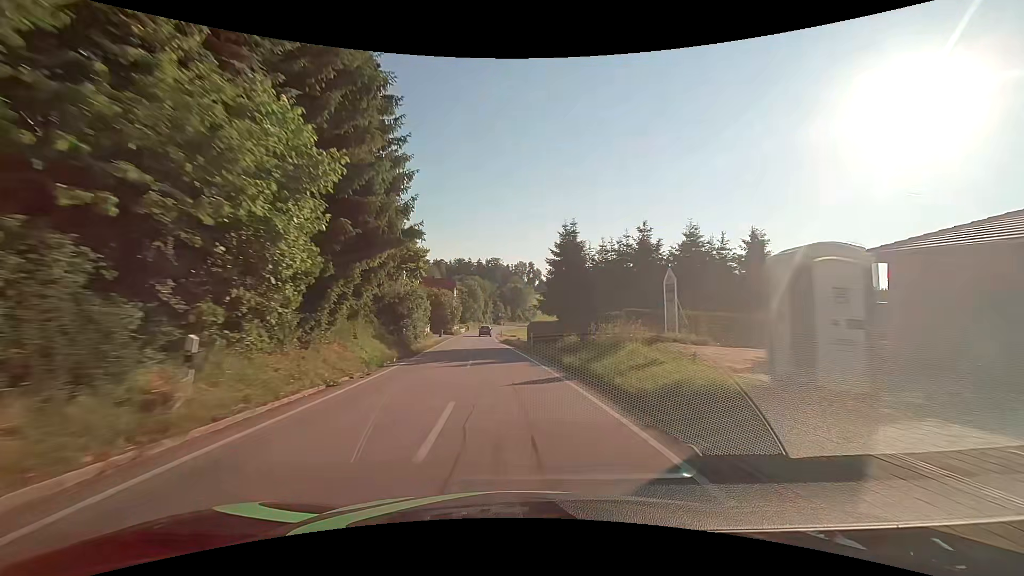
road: secondary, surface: asphalt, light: Day
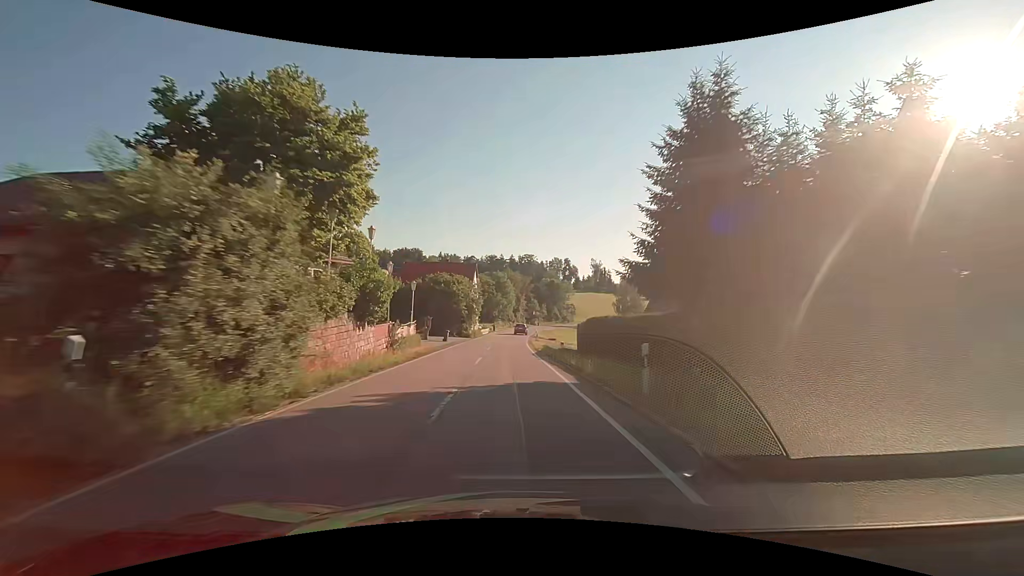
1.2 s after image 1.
(-0.9, +21.9) m; -4°
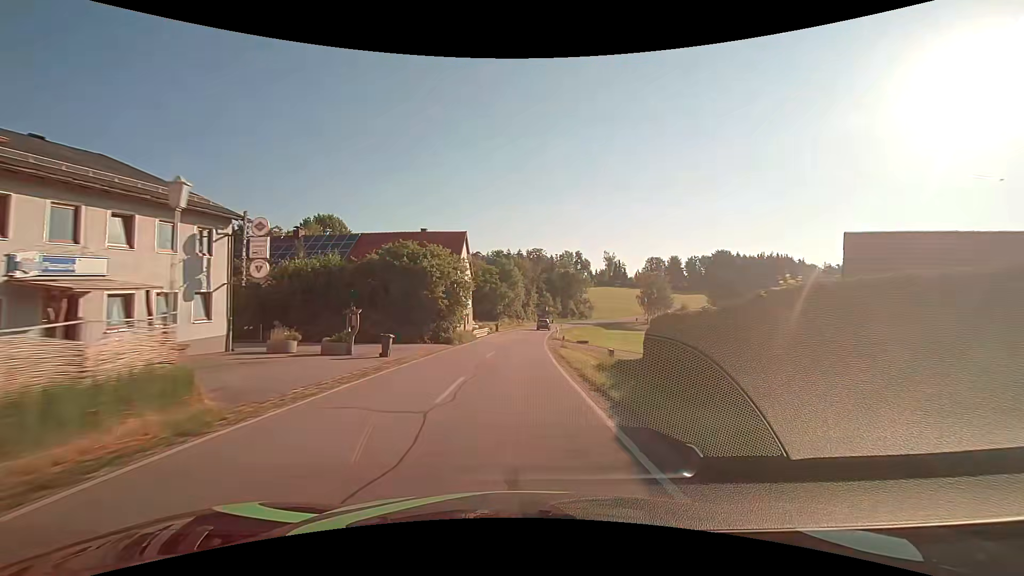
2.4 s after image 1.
(-0.2, +21.7) m; -1°
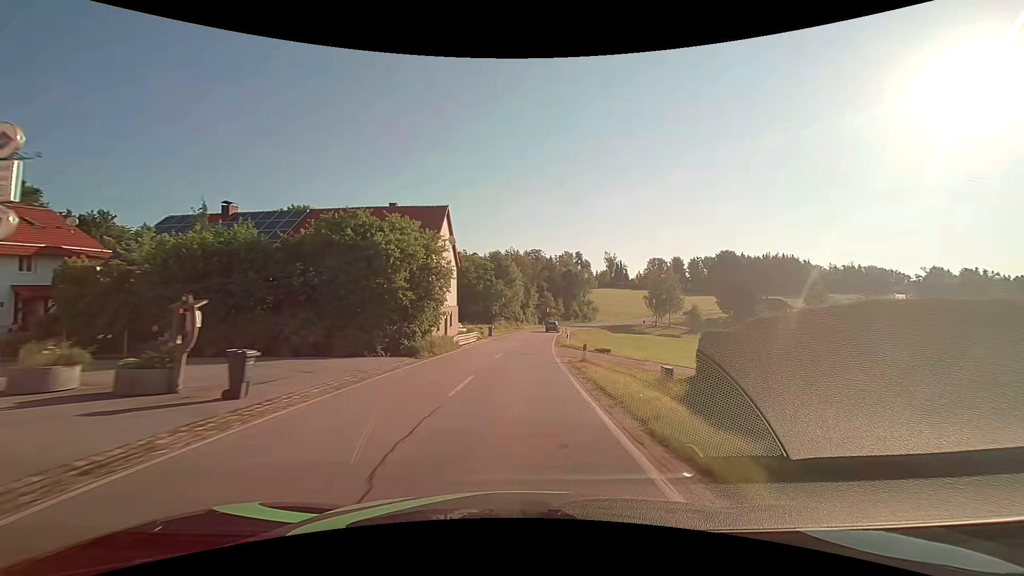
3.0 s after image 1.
(0.0, +10.8) m; 0°
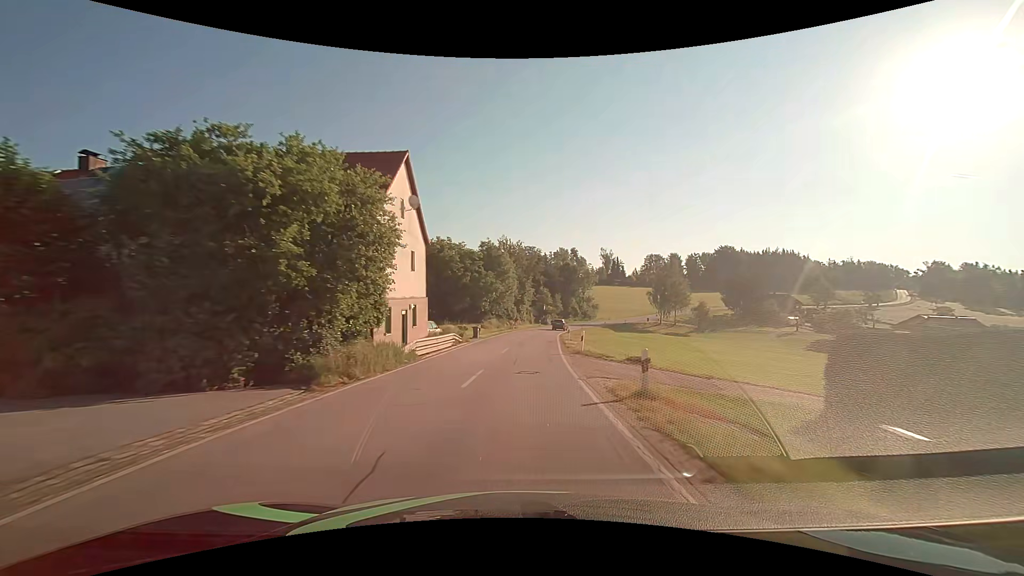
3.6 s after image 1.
(+0.1, +10.8) m; +1°
